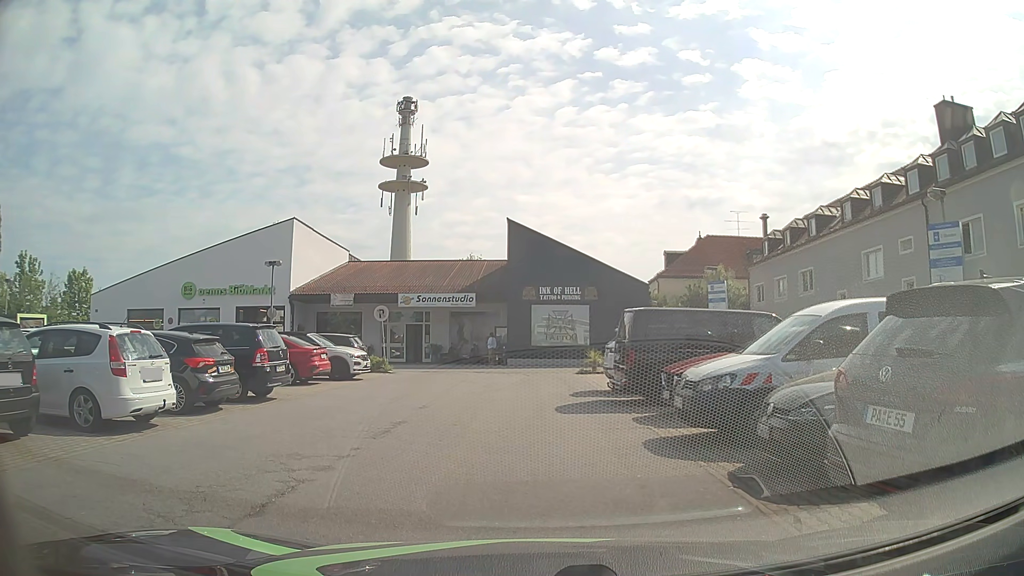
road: residential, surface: asphalt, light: Day
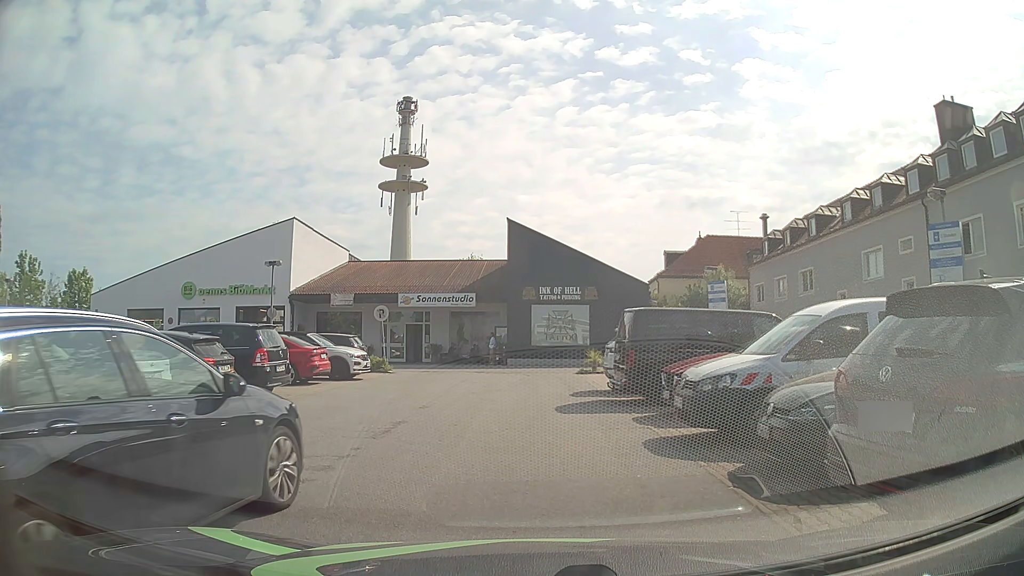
(0.0, 0.0) m; 0°
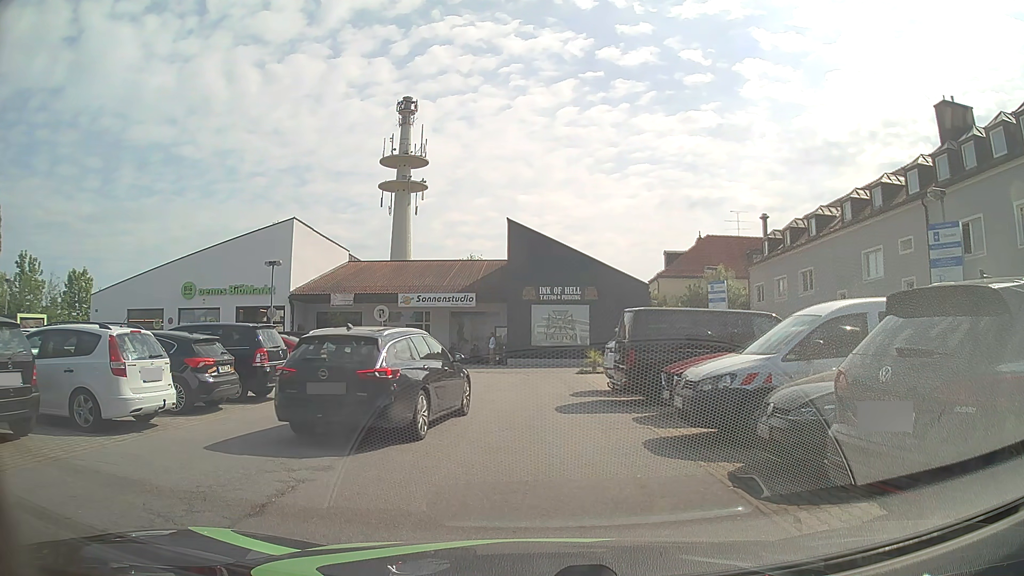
(0.0, 0.0) m; 0°
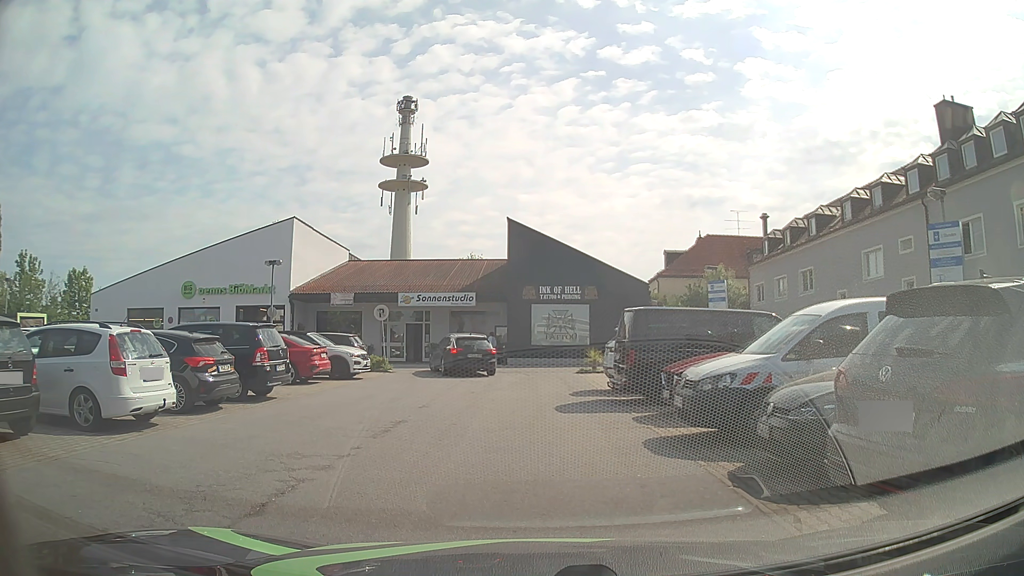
(0.0, 0.0) m; 0°
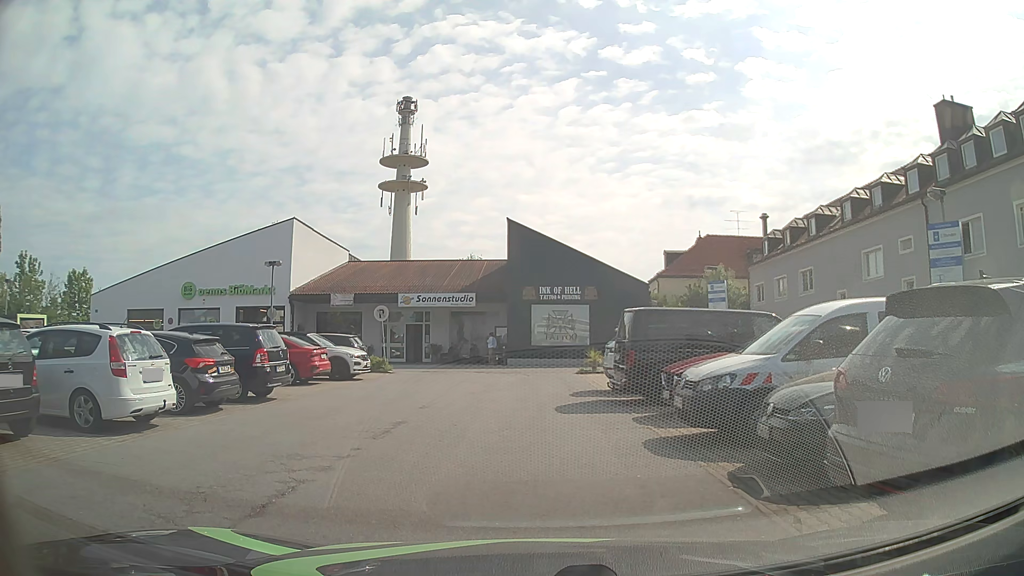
(0.0, 0.0) m; 0°
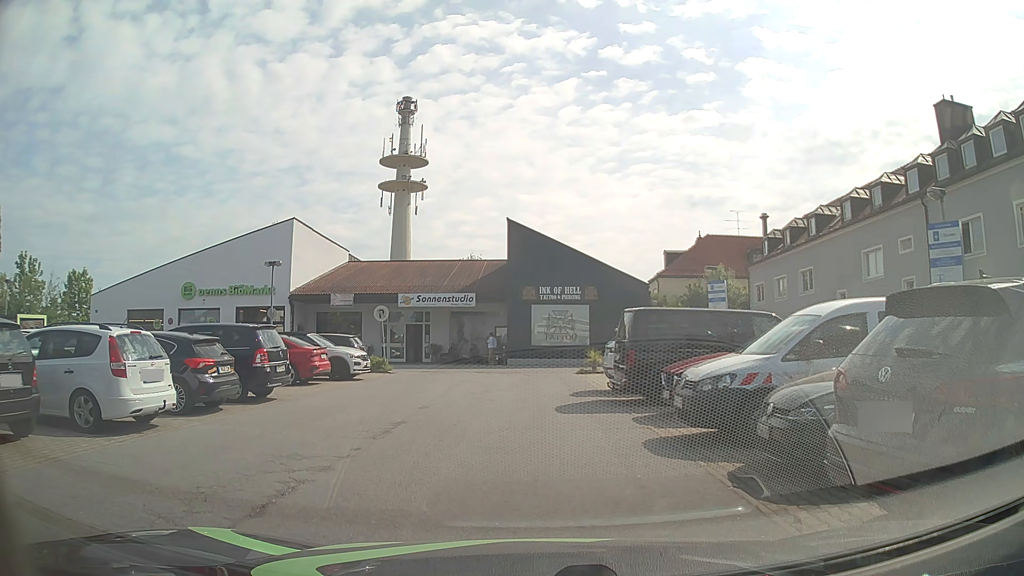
(0.0, 0.0) m; 0°
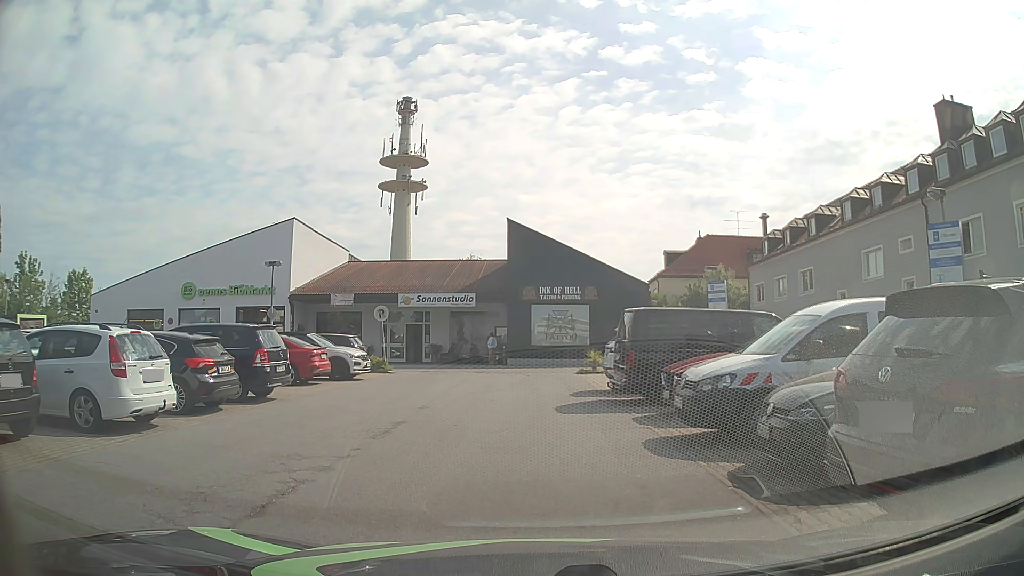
(0.0, 0.0) m; 0°
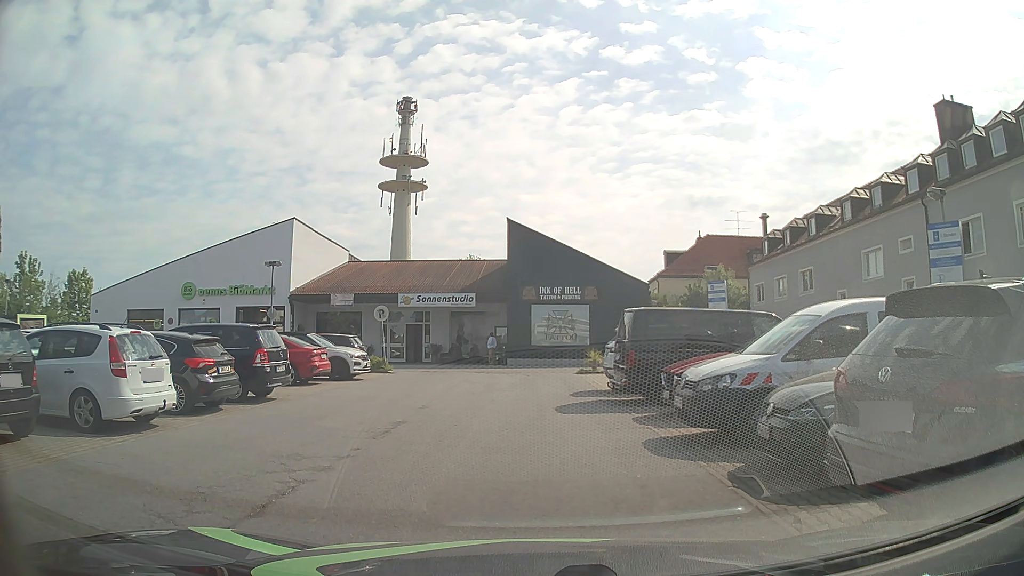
(0.0, 0.0) m; 0°
